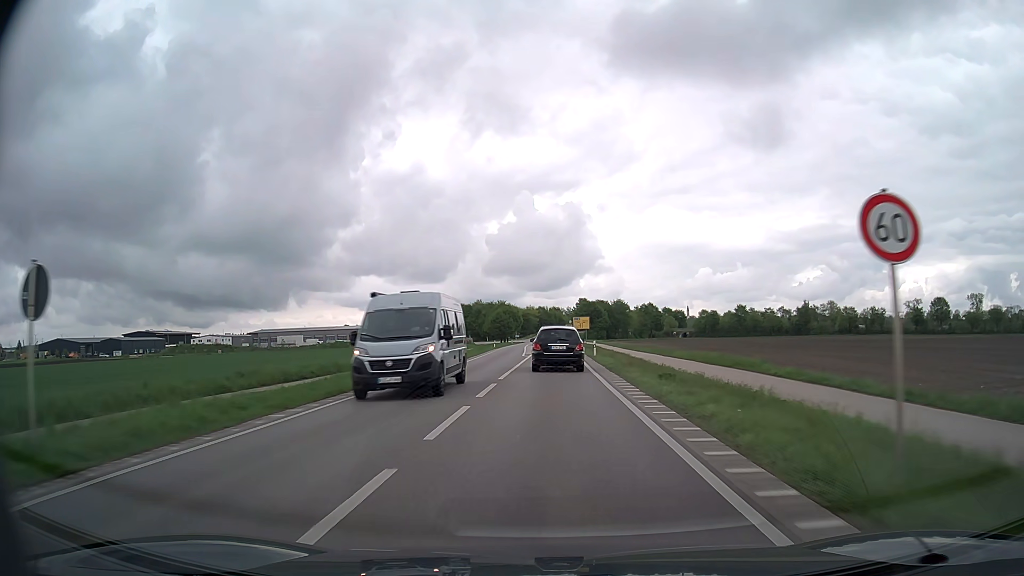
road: primary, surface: asphalt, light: Day
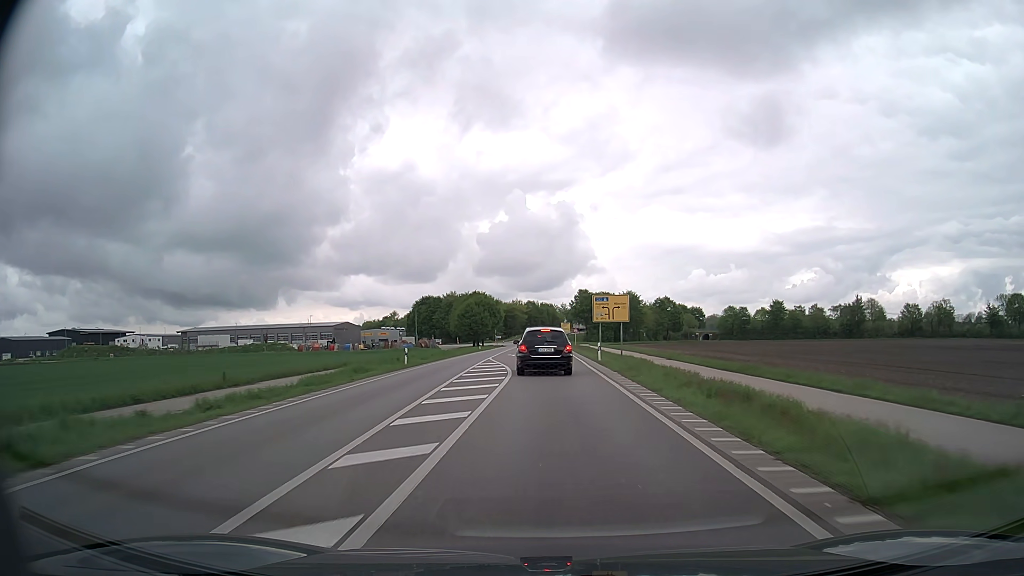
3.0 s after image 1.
(+0.4, +53.9) m; +1°
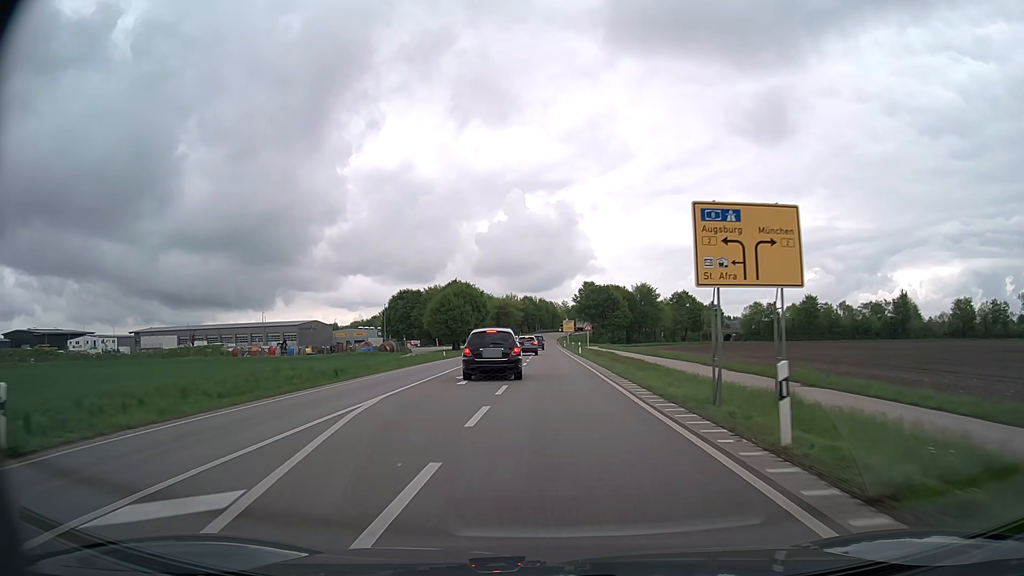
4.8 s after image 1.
(+0.1, +30.2) m; 0°
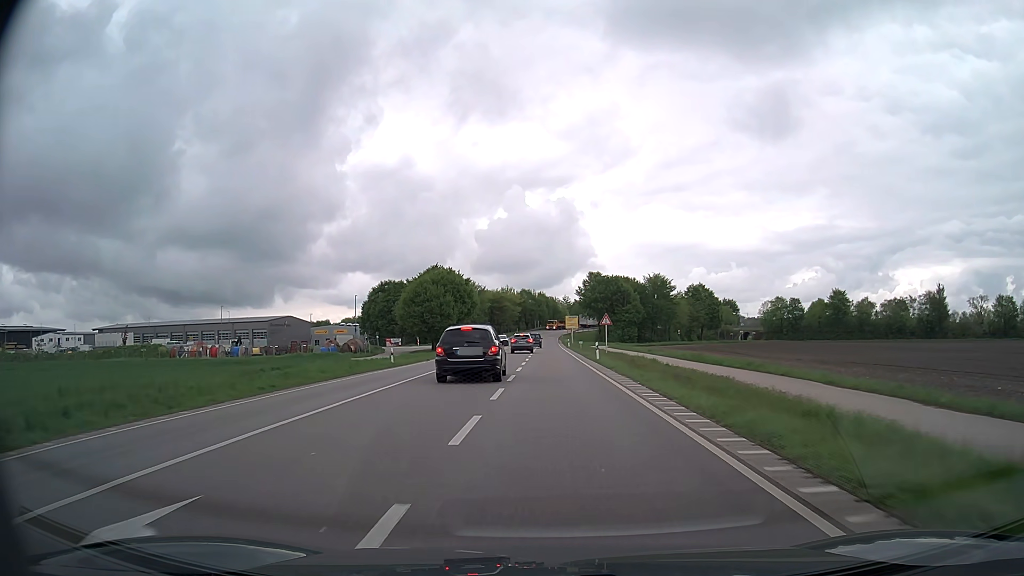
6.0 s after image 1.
(-0.1, +20.0) m; 0°
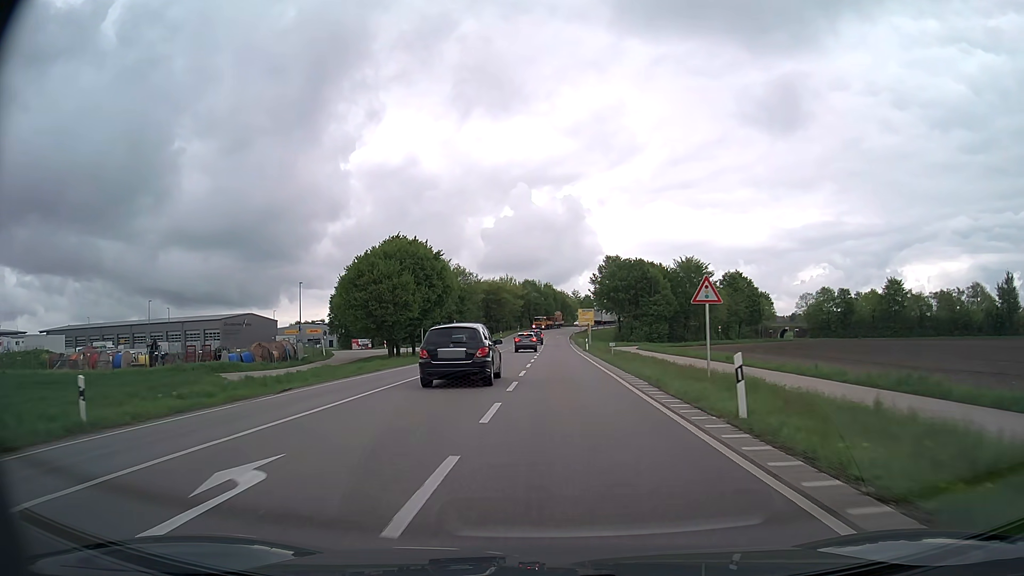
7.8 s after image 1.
(0.0, +27.7) m; -1°
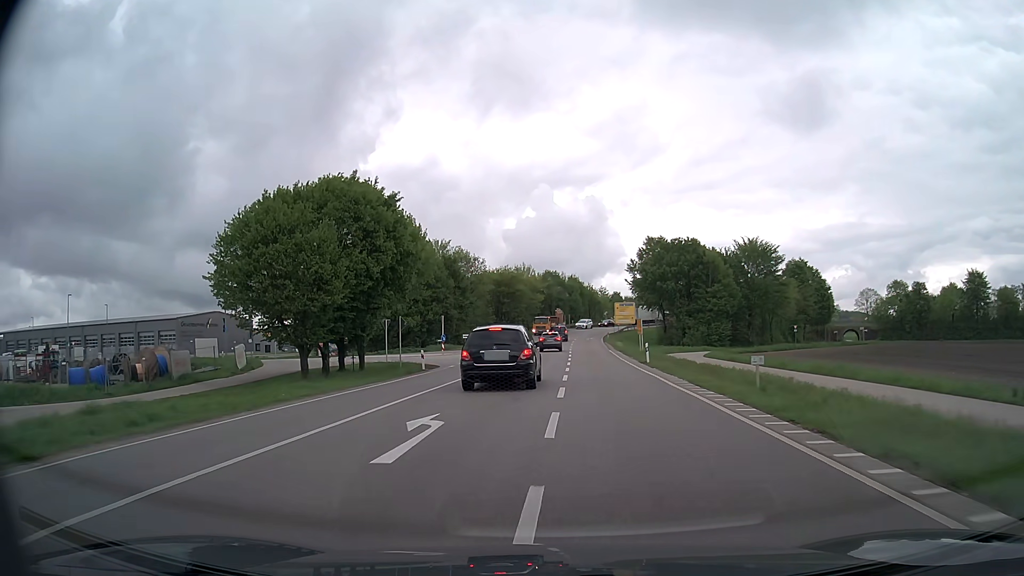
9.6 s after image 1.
(-0.5, +25.5) m; -2°
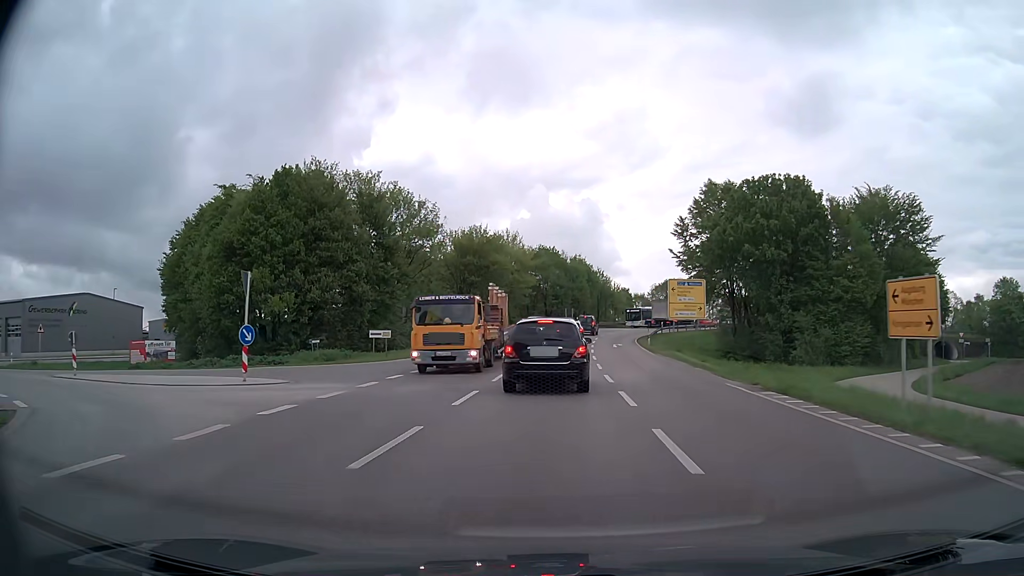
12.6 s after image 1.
(-0.1, +38.3) m; 0°
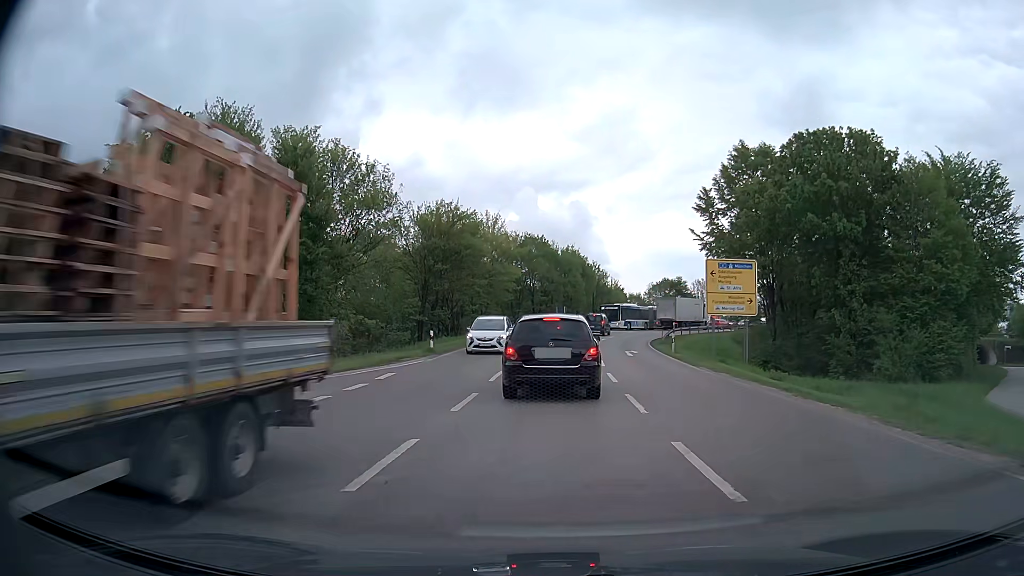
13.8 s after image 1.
(+0.1, +13.0) m; +1°
(0, +10) (0, +20) (+1, +30) (+1, +40) (+3, +50) (+5, +60) (+8, +69) (+12, +78) (+18, +86) (+24, +94) m
